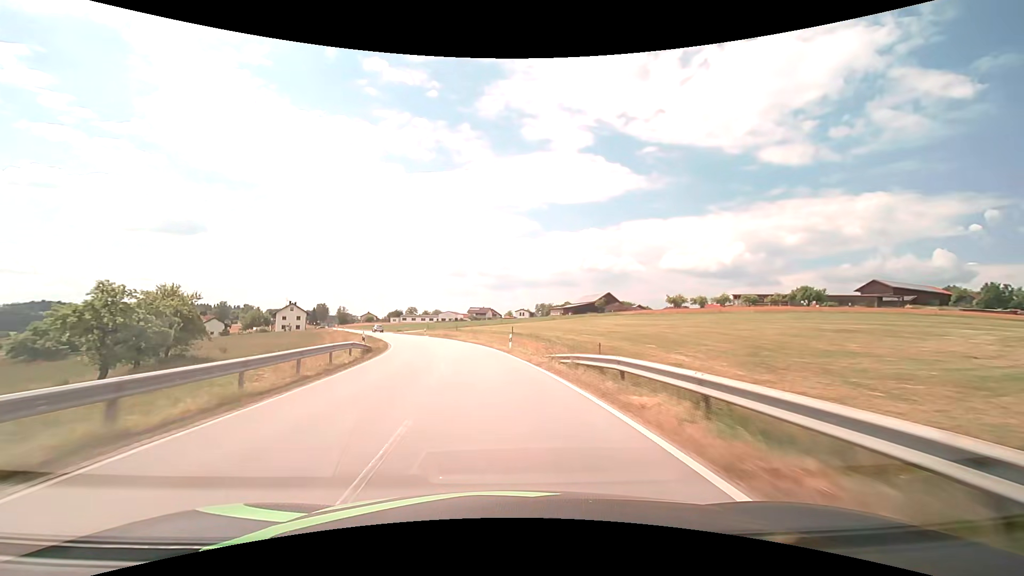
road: secondary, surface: asphalt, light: Day
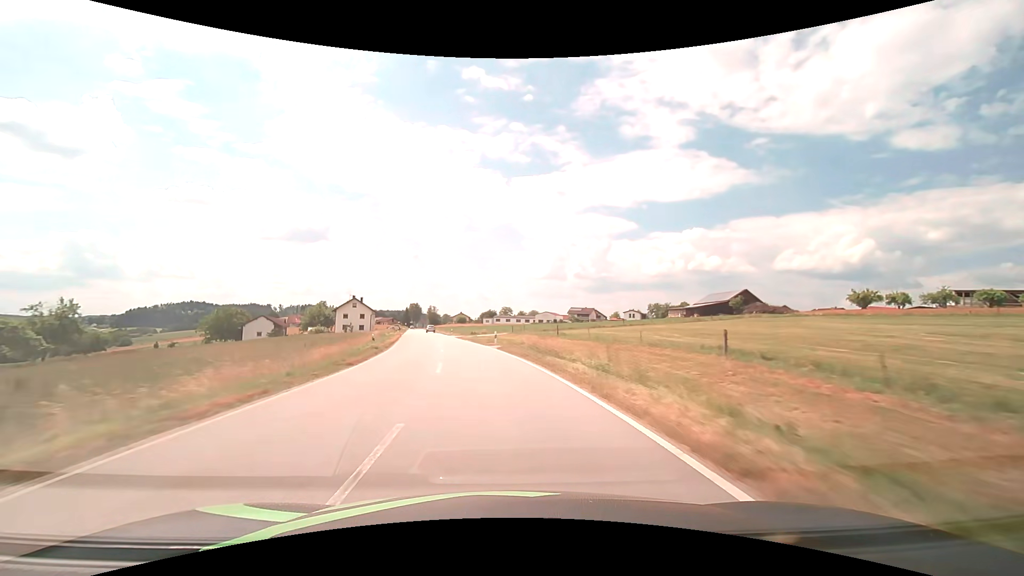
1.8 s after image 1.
(-3.9, +36.8) m; -11°
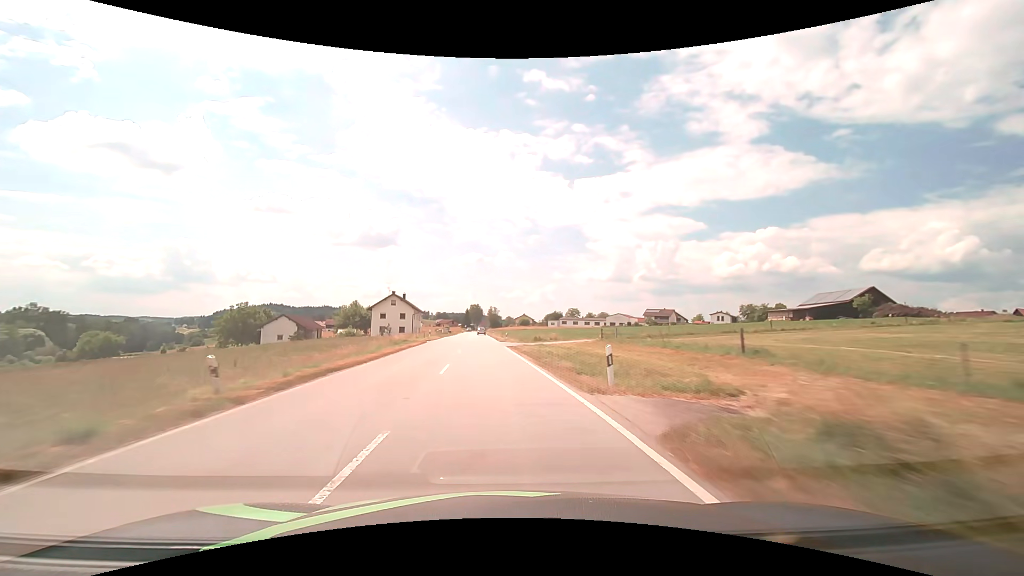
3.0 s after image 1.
(-1.6, +24.8) m; -7°
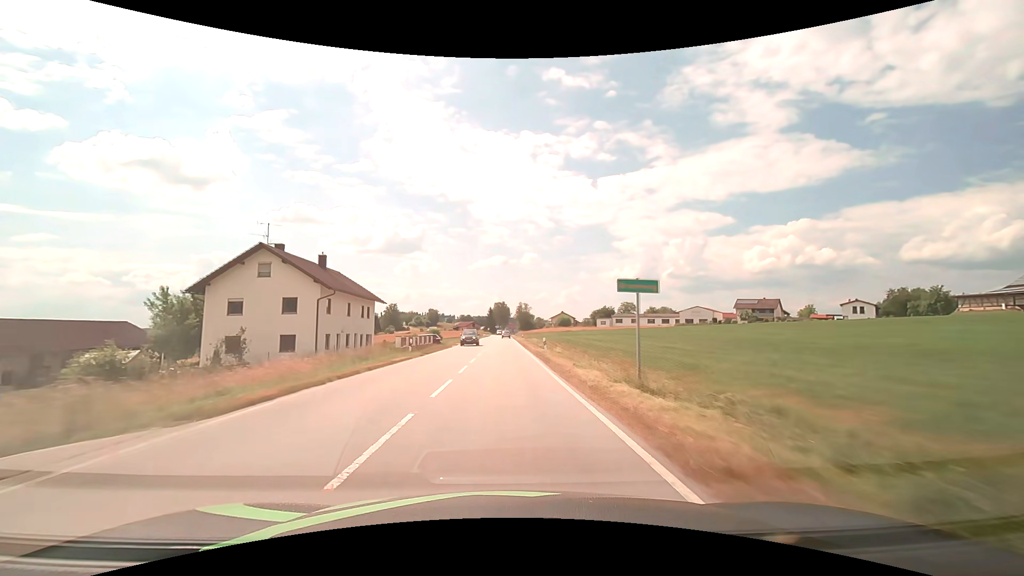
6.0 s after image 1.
(-3.8, +64.5) m; -4°
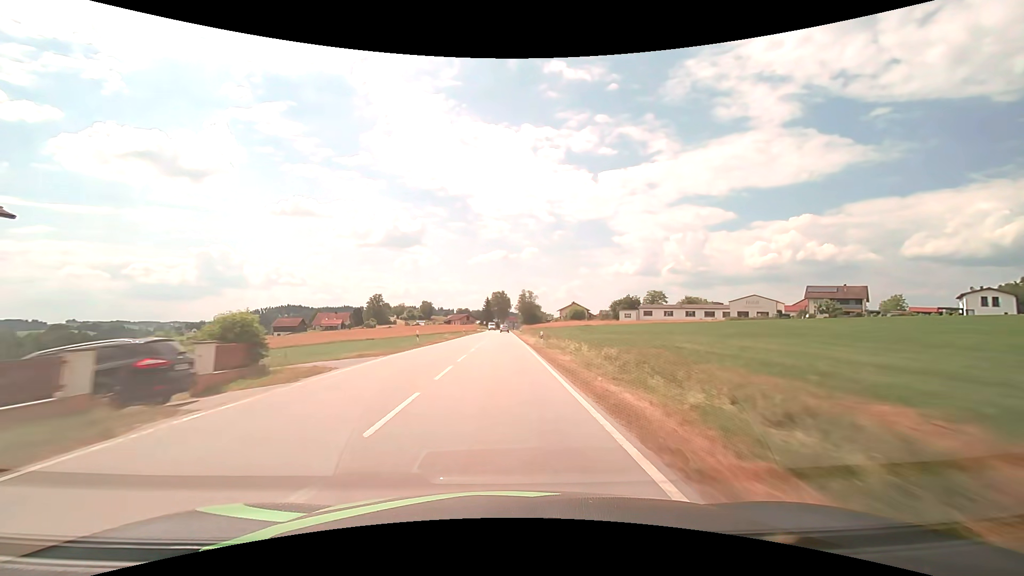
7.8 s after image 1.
(0.0, +40.4) m; 0°
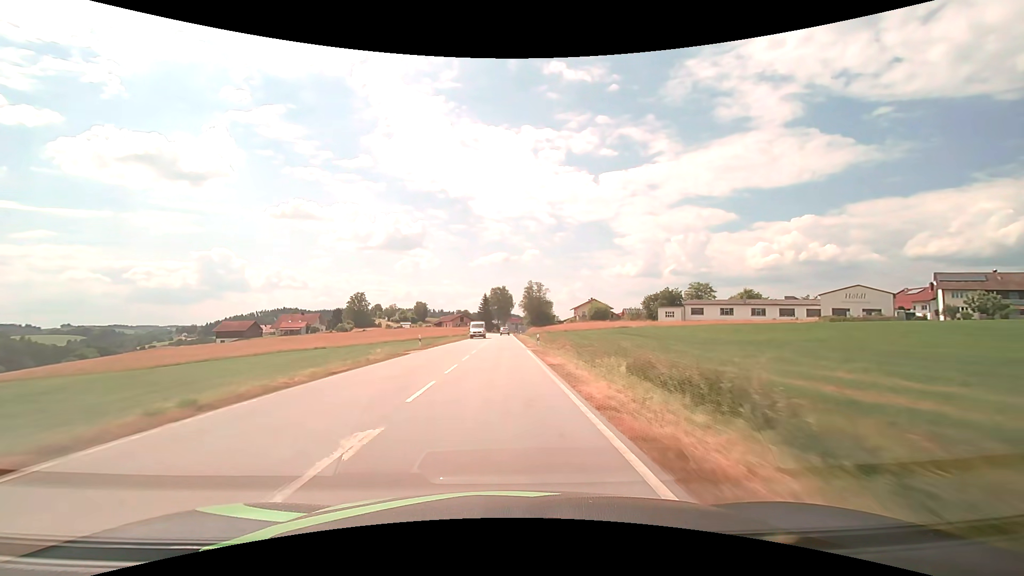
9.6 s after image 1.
(-0.1, +39.3) m; 0°
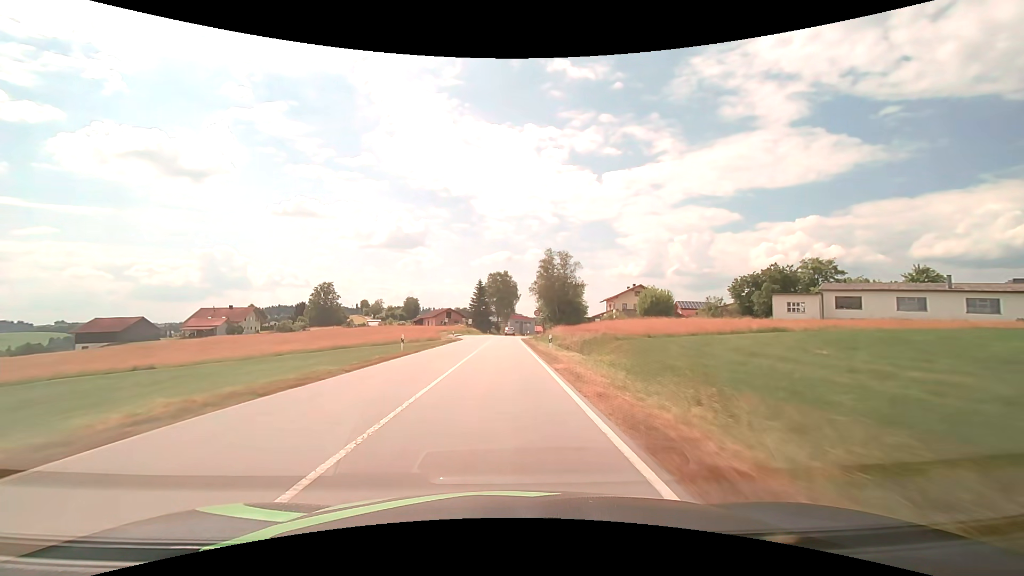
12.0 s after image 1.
(-0.1, +51.1) m; 0°
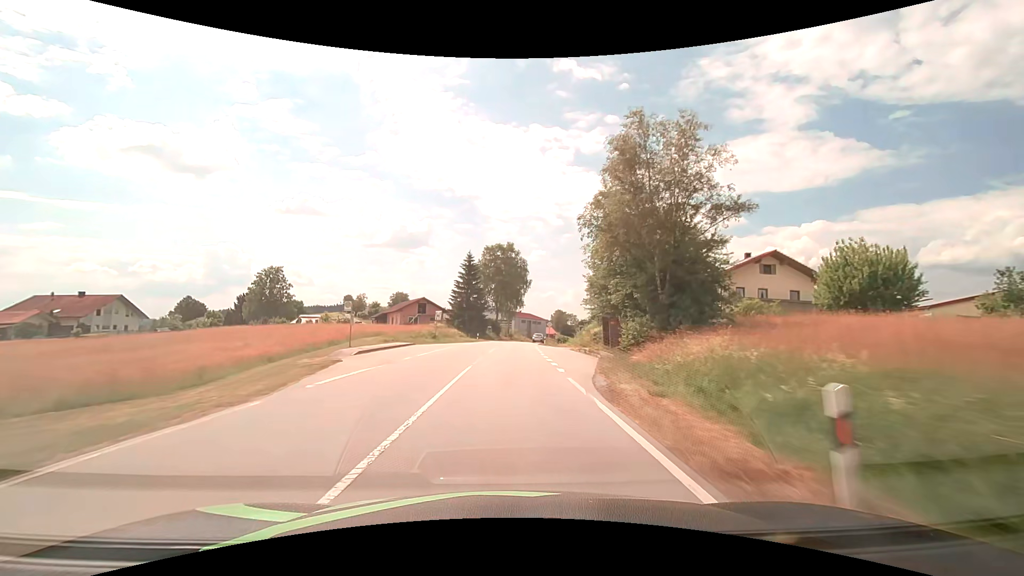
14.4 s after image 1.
(-0.2, +50.4) m; 0°
(0, +10) (0, +20) (0, +30) (0, +40) (+1, +50) (+2, +60) (+3, +70) (+4, +80) (+6, +90) (+8, +99) m
